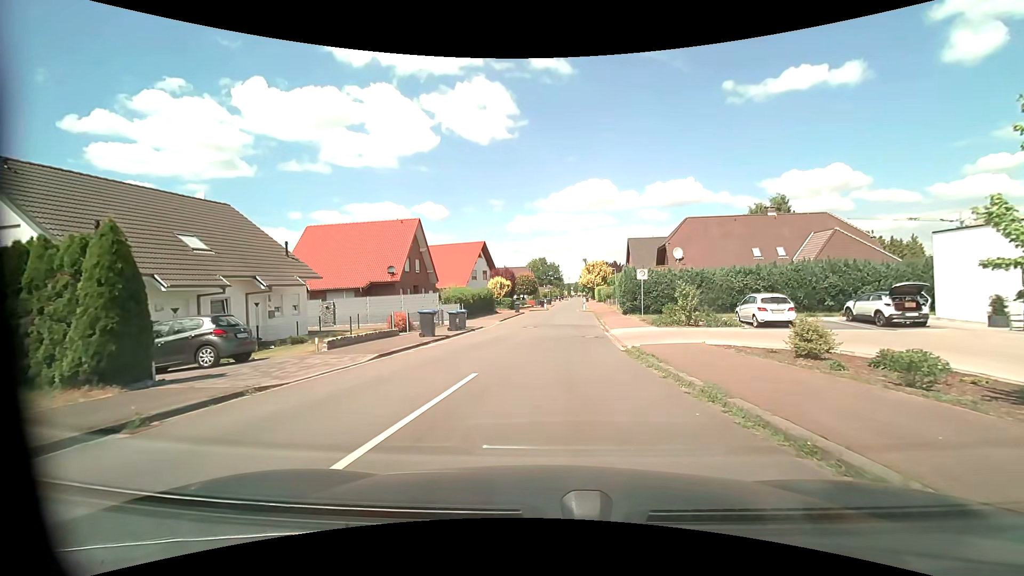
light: Day
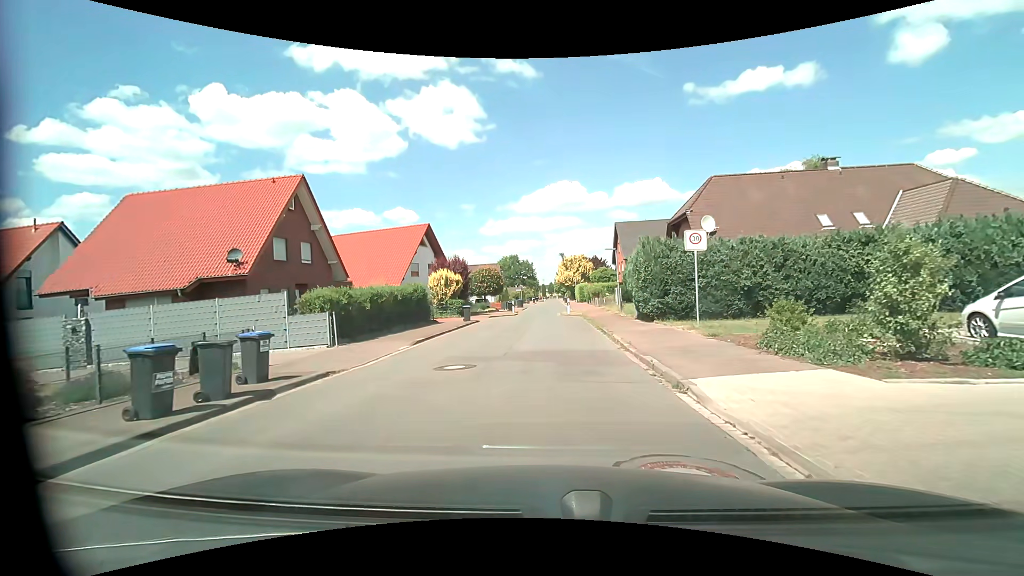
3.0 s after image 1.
(+0.5, +16.9) m; +3°
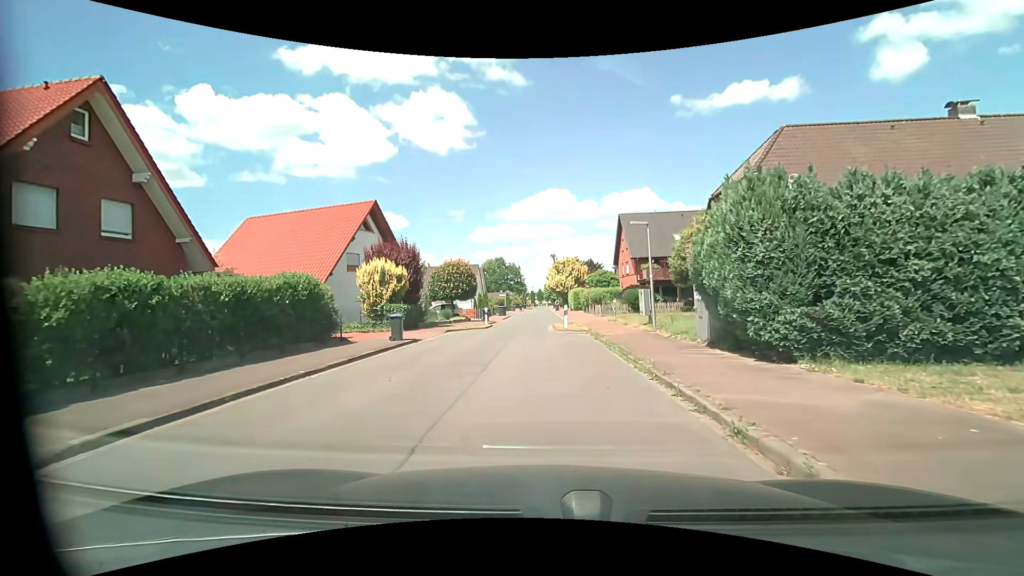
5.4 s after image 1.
(+0.1, +12.4) m; 0°
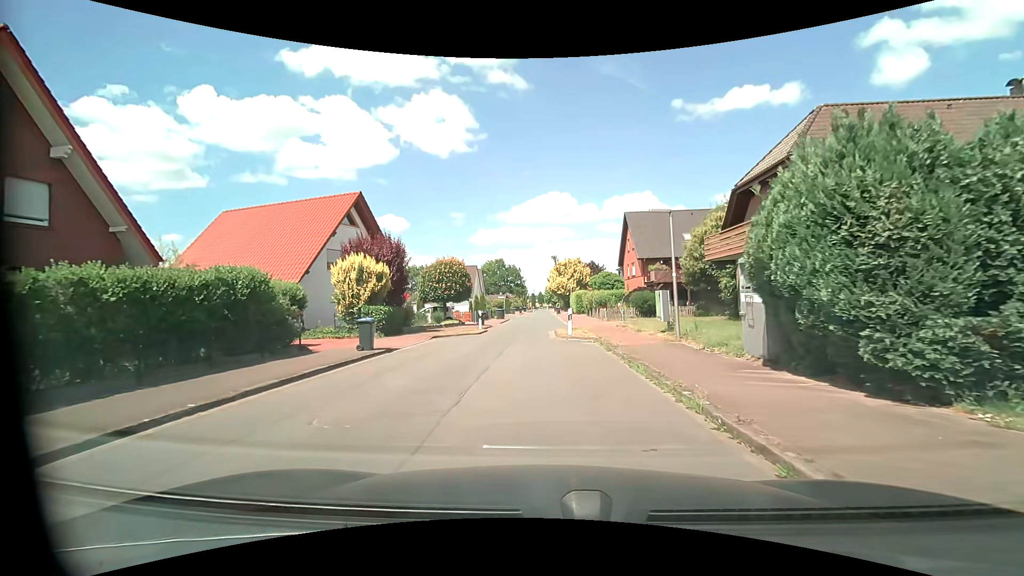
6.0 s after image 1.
(0.0, +3.2) m; +1°
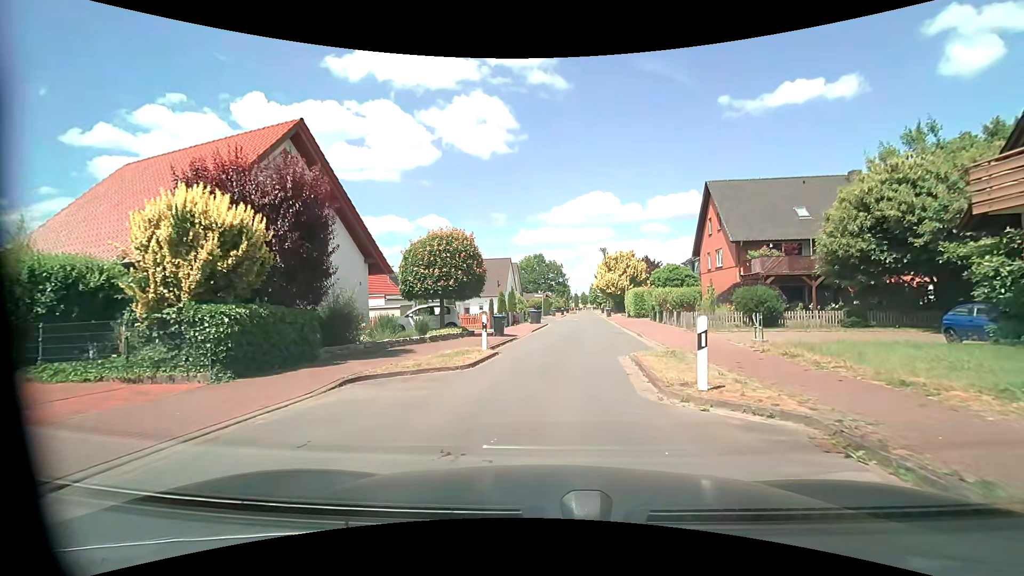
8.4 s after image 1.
(-0.3, +13.0) m; -5°
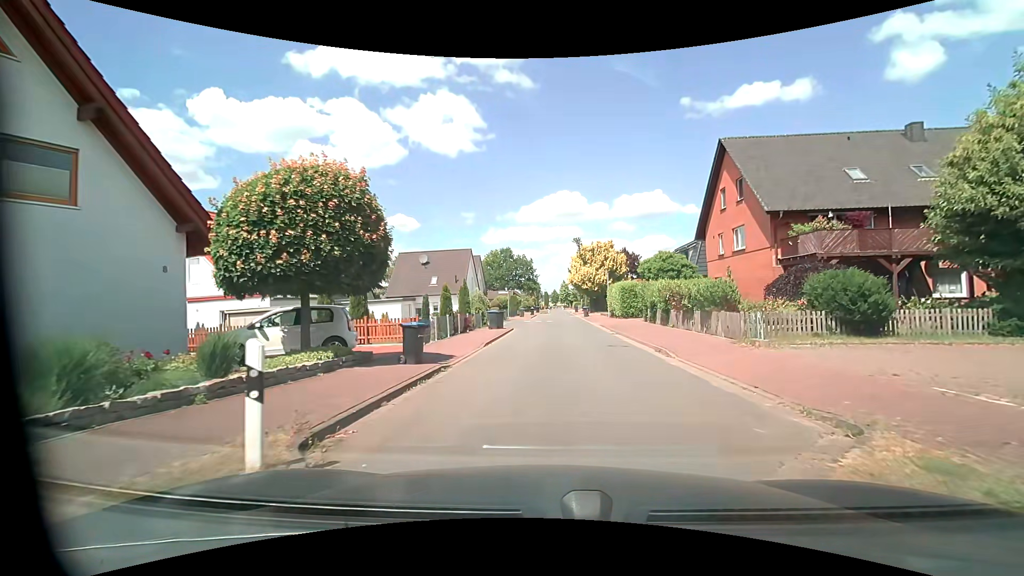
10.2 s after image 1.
(+0.3, +10.2) m; +4°
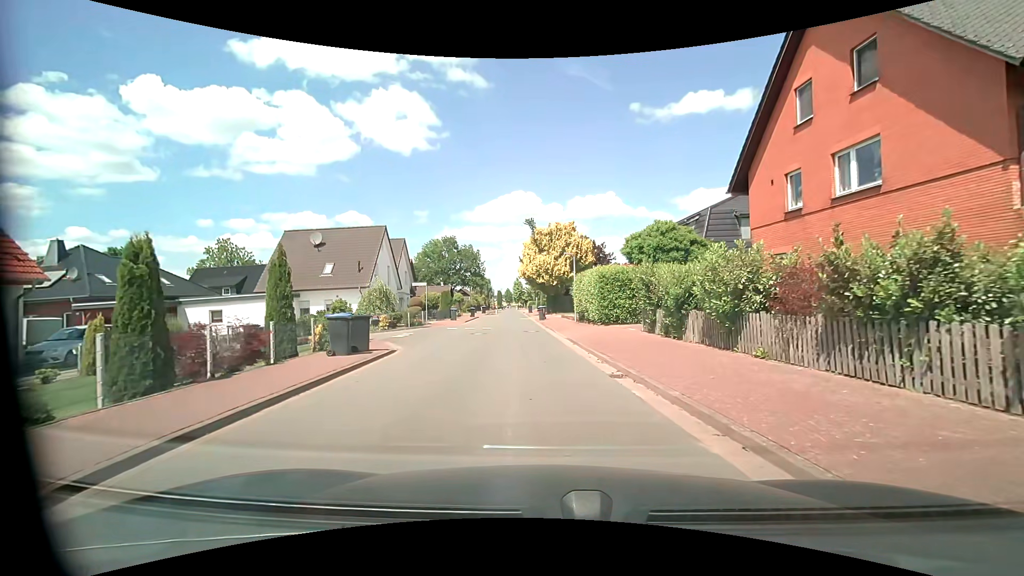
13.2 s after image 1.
(+1.0, +15.6) m; +5°
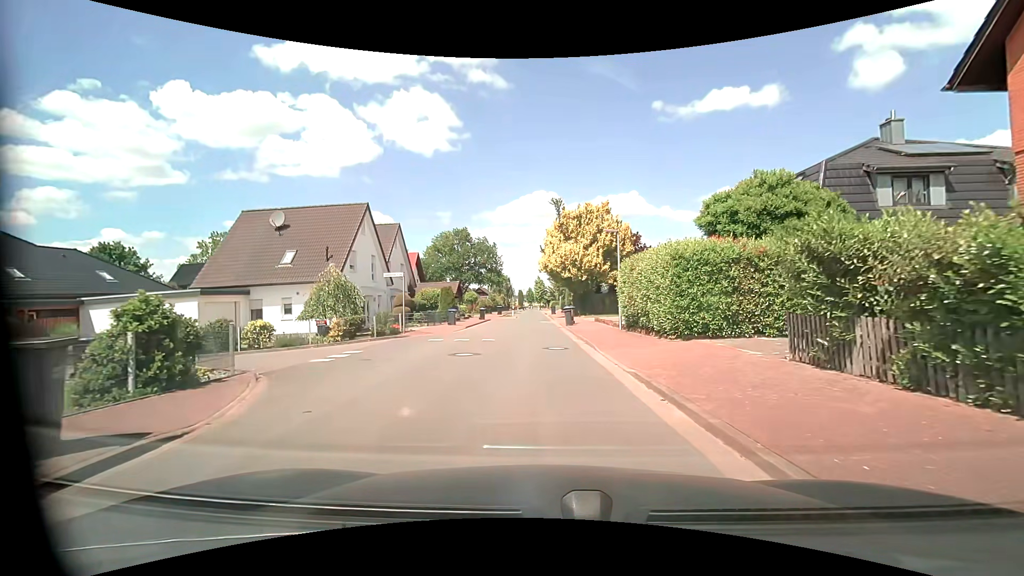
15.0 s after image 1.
(-0.3, +9.8) m; -3°
(0, +10) (0, +20) (-1, +30) (-1, +40) (-1, +50) (-1, +60) (-2, +70) (-2, +80) (-2, +90) (-3, +100) m
